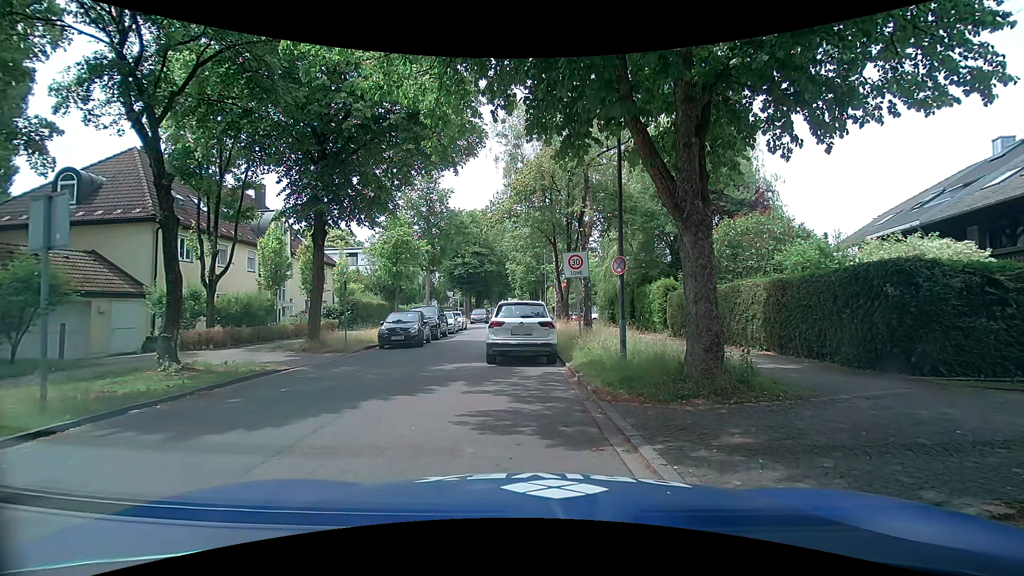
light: Day
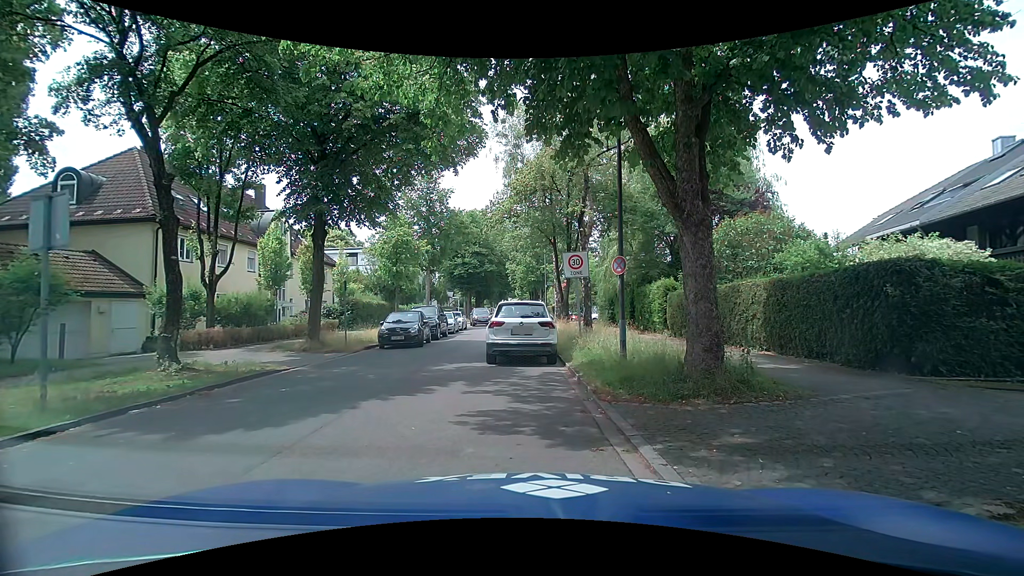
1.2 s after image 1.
(0.0, 0.0) m; 0°
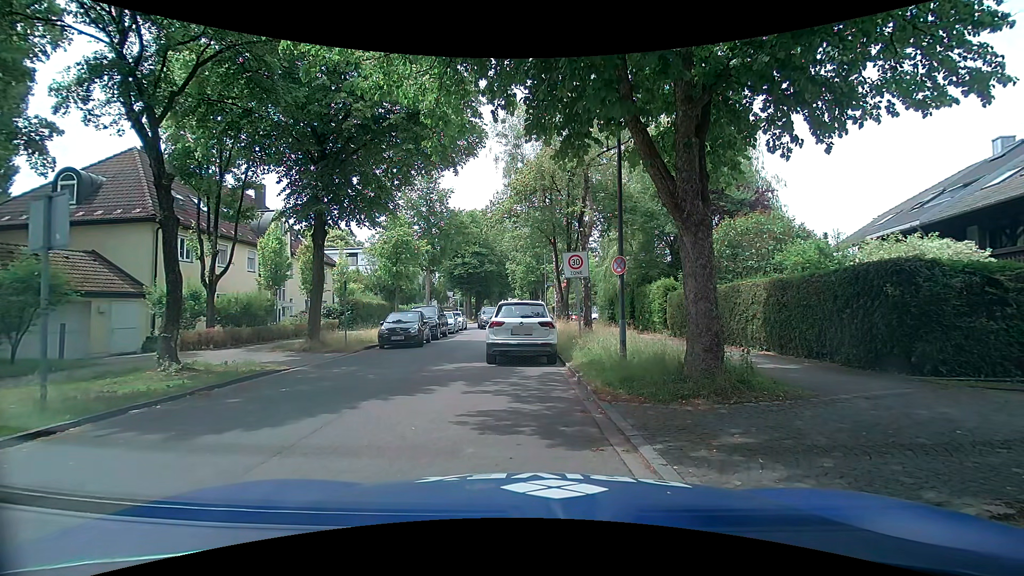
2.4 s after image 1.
(0.0, 0.0) m; 0°
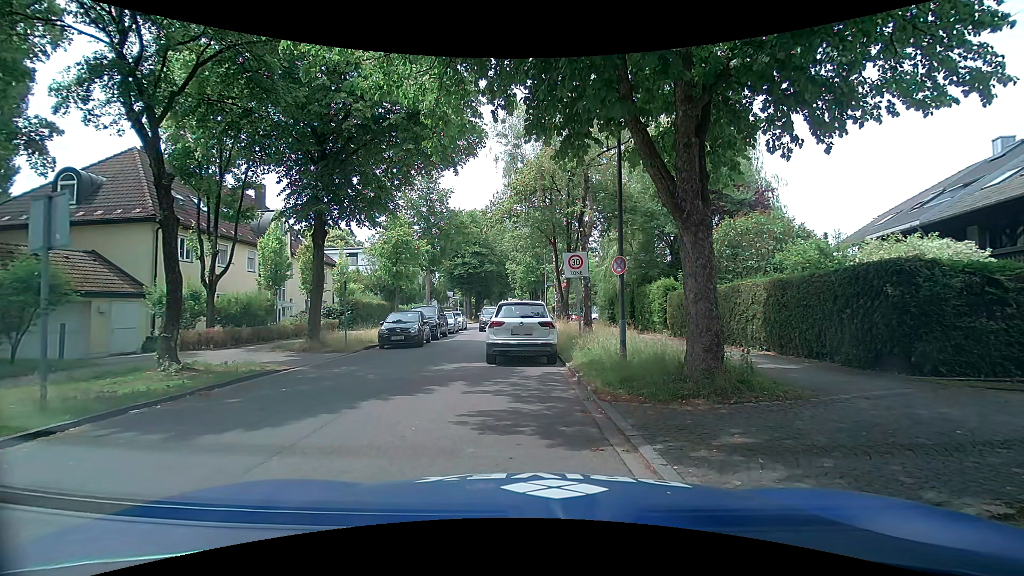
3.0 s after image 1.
(0.0, 0.0) m; 0°
